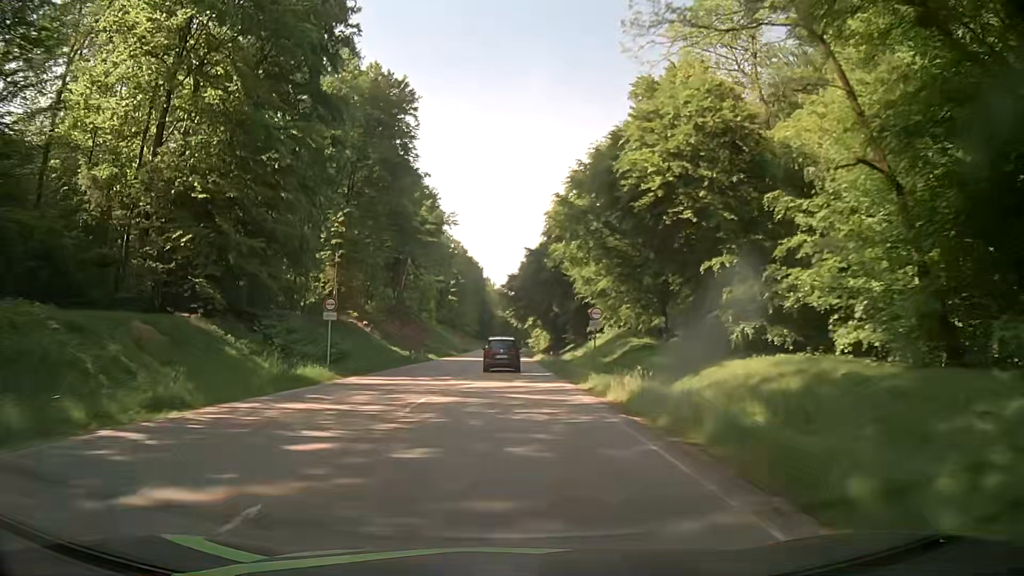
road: secondary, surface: asphalt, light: Day
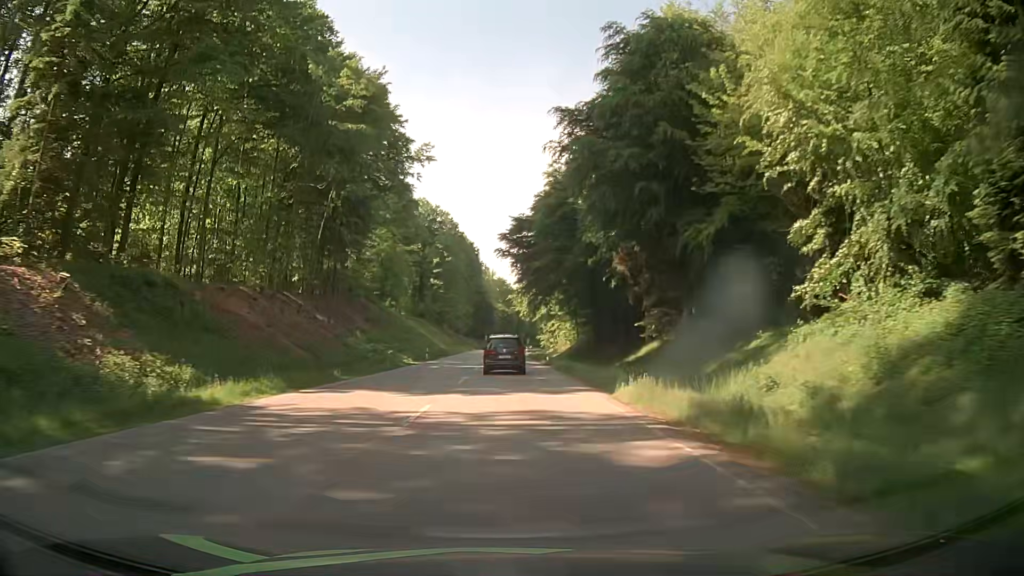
(-0.1, +48.8) m; 0°
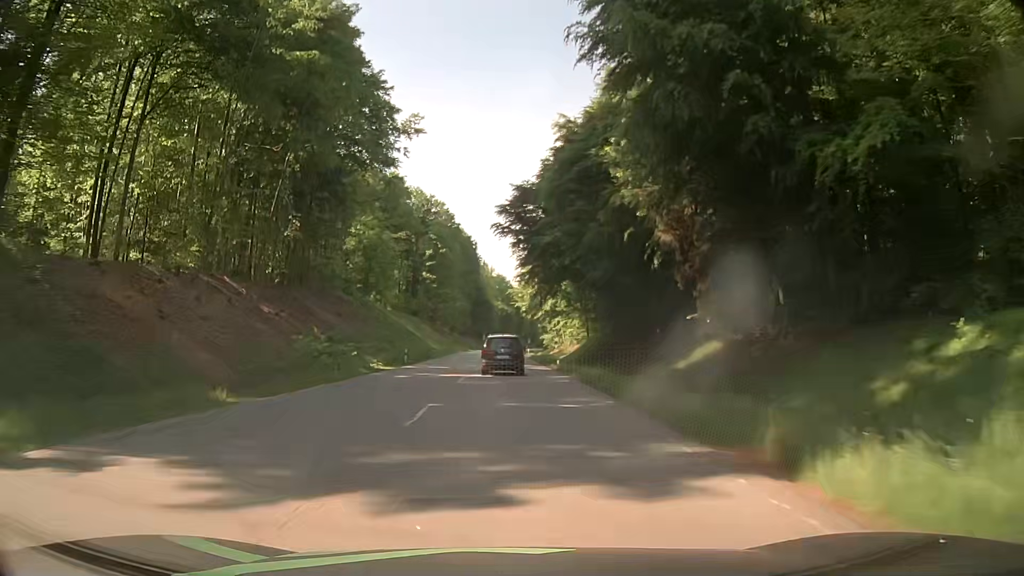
(+0.1, +12.1) m; 0°
(0, +10) (0, +20) (0, +30) (0, +40) (0, +50) (0, +60) (0, +70) (0, +80) (0, +90) (0, +100) m
